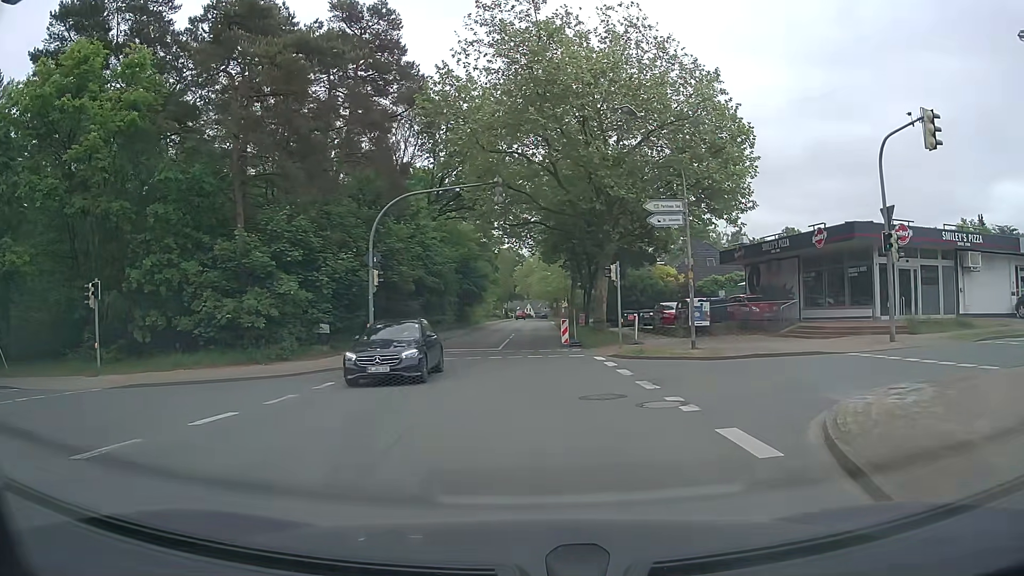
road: tertiary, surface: asphalt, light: Day
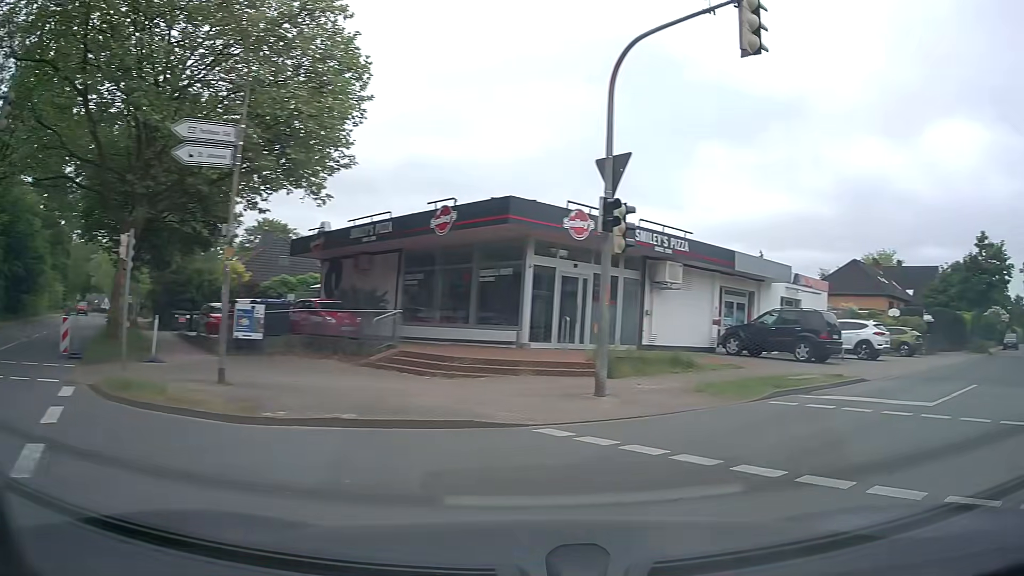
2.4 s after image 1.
(+2.0, +9.6) m; +36°
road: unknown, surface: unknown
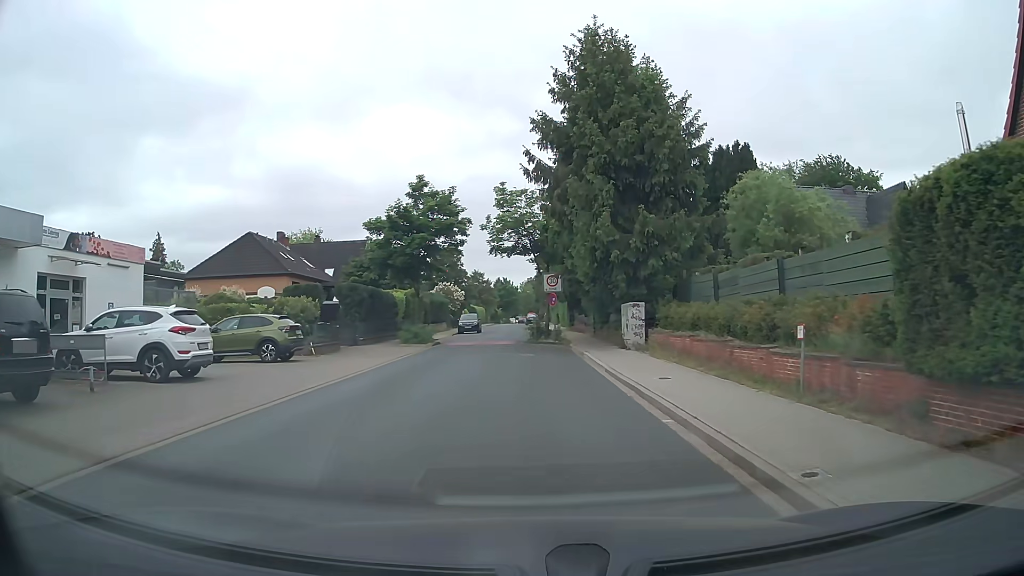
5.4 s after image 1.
(+8.6, +11.7) m; +48°
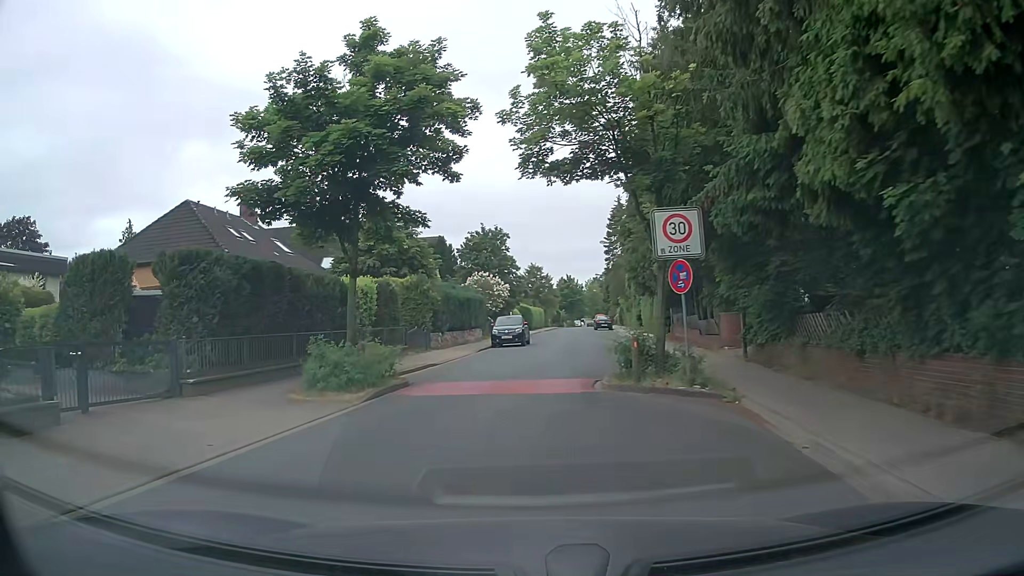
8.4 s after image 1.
(-0.2, +19.4) m; -6°
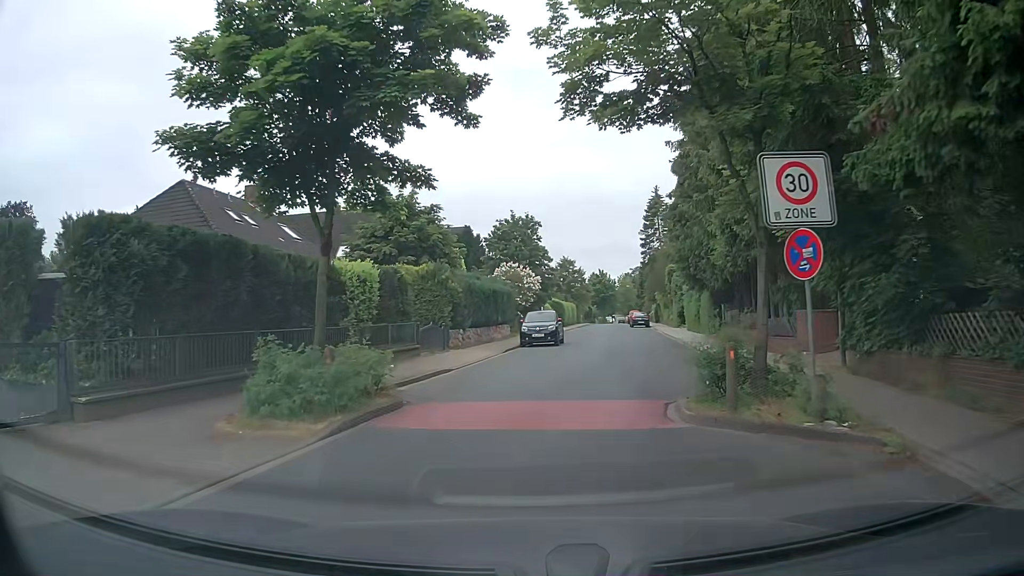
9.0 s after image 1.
(-0.1, +4.2) m; -2°
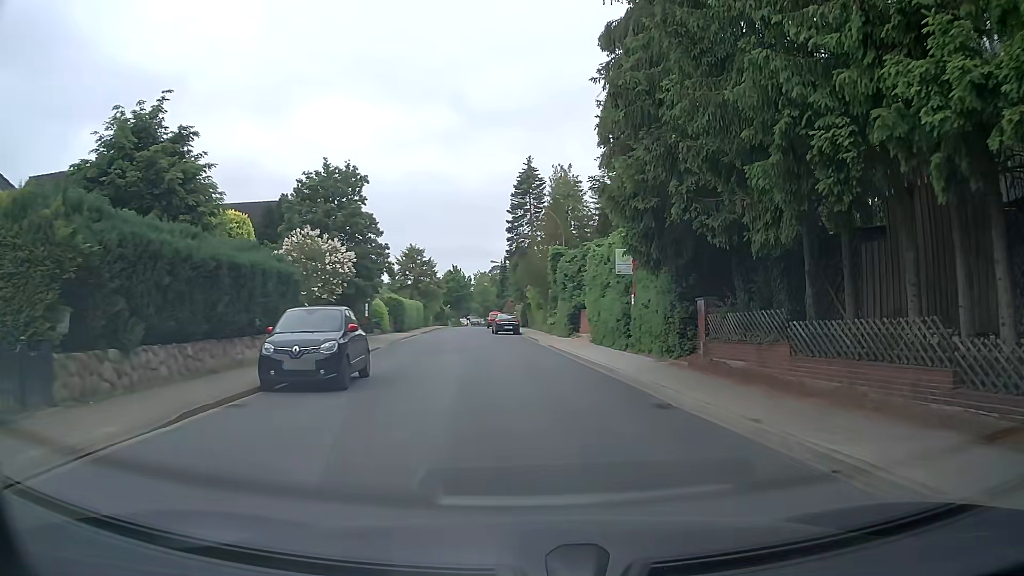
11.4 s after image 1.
(+1.5, +16.9) m; +11°
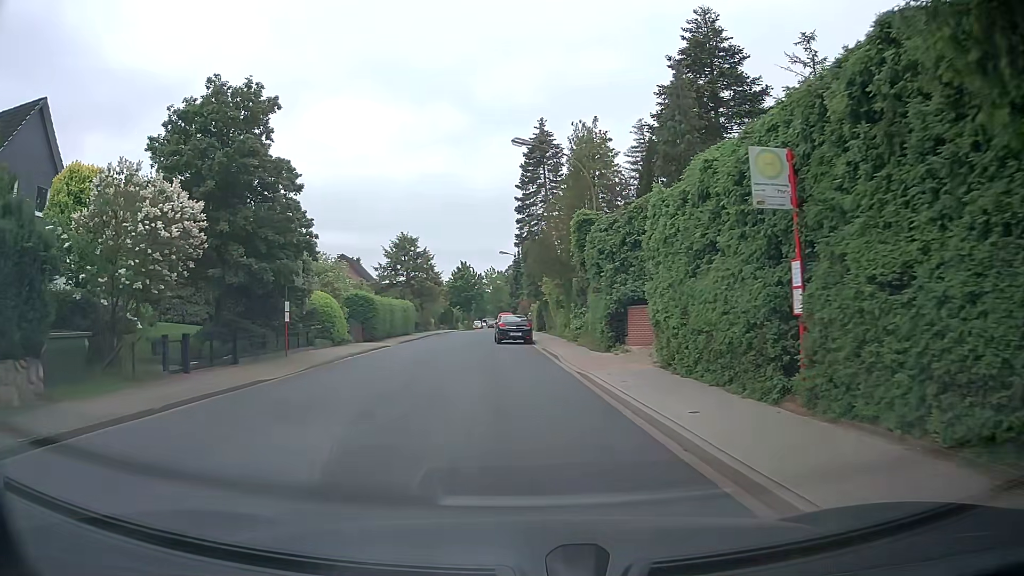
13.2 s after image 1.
(+0.3, +13.4) m; -1°
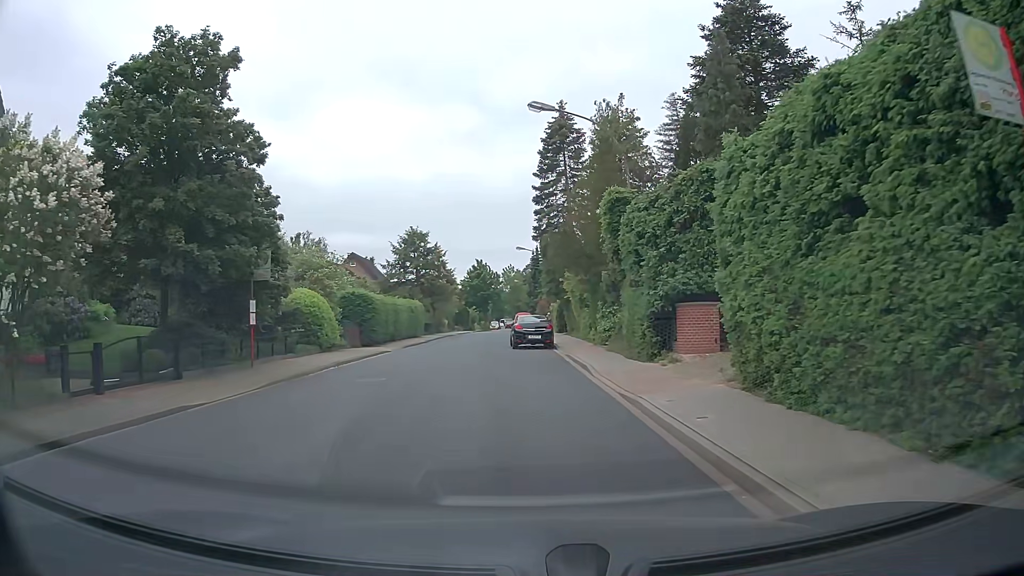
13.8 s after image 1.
(0.0, +4.4) m; -1°
(0, +10) (-2, +20) (-3, +30) (-4, +40) (-5, +50) (-4, +60) (-3, +70) (-3, +80) (-3, +90) (-5, +99) m
